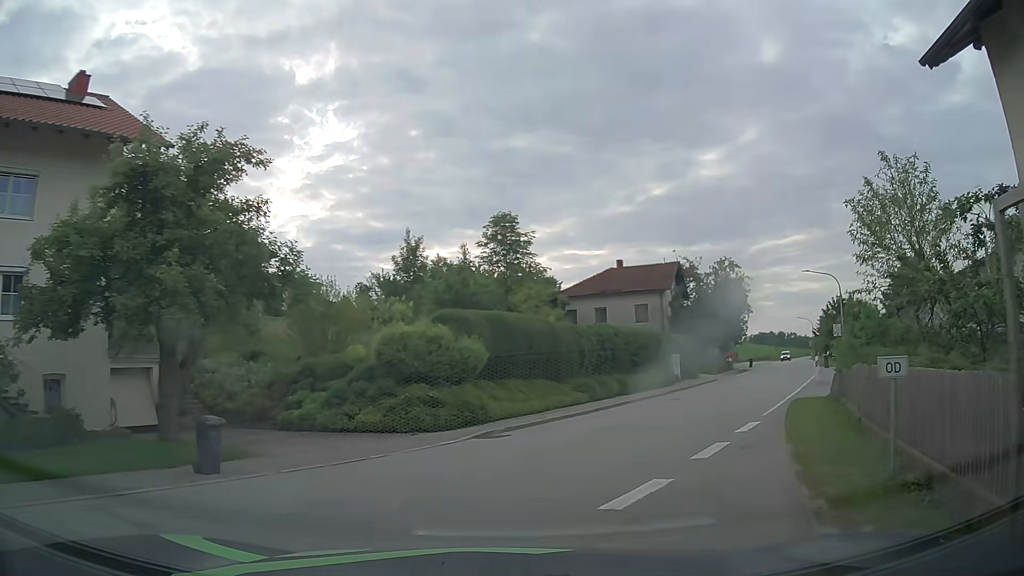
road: tertiary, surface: asphalt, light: Day
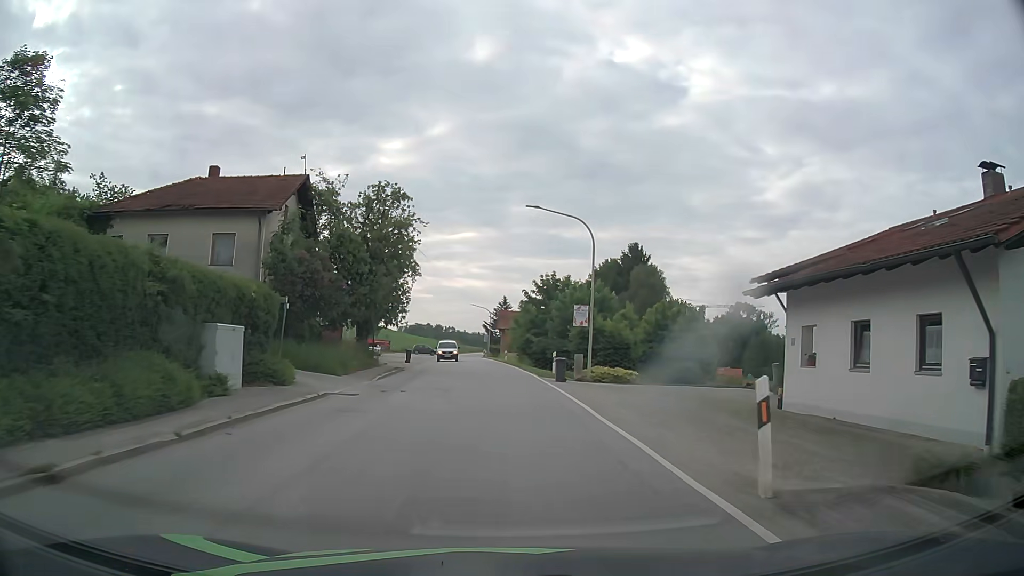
(+7.4, +22.7) m; +30°
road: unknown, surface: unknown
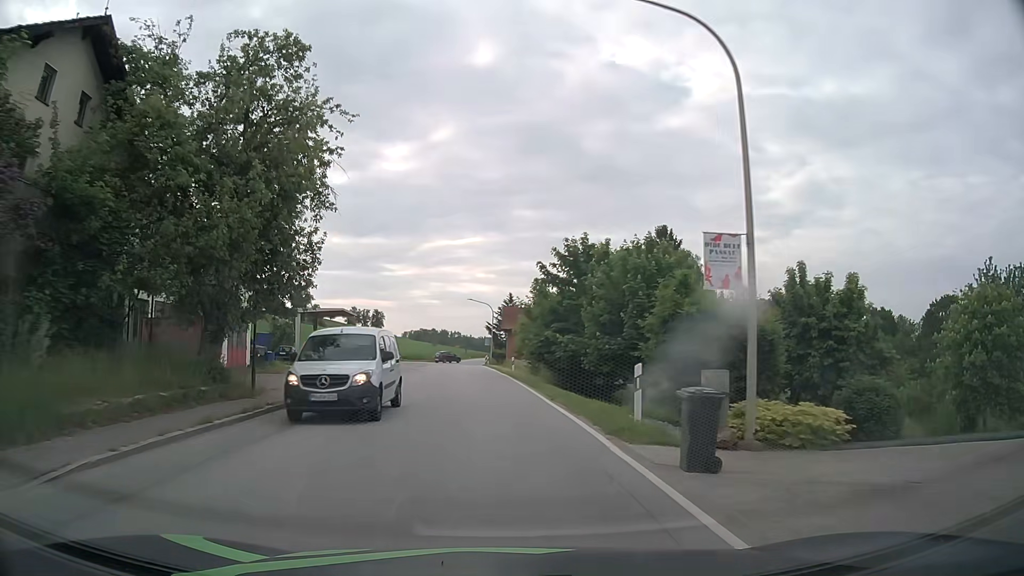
(0.0, +19.3) m; -1°
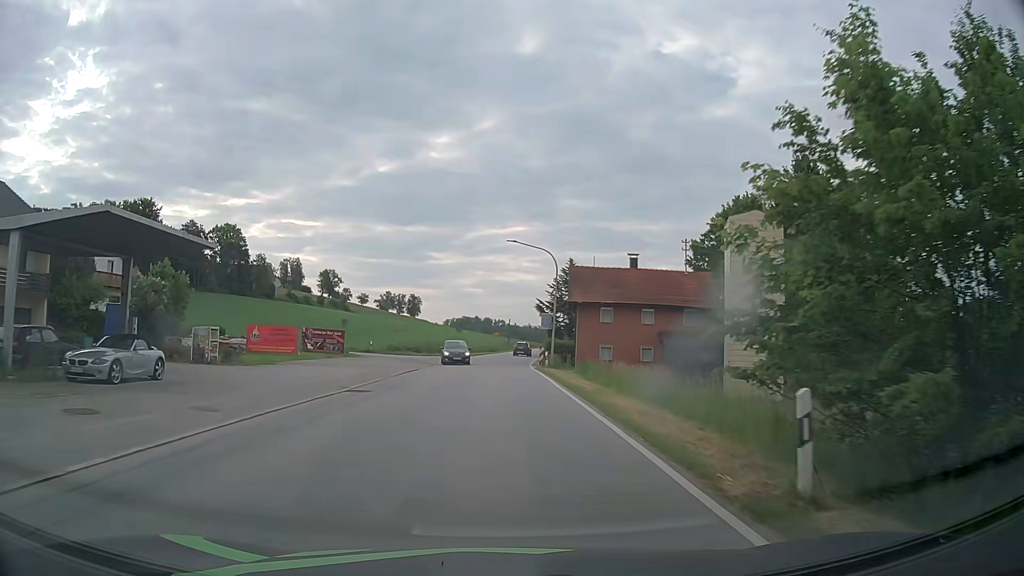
(-1.6, +36.0) m; -4°
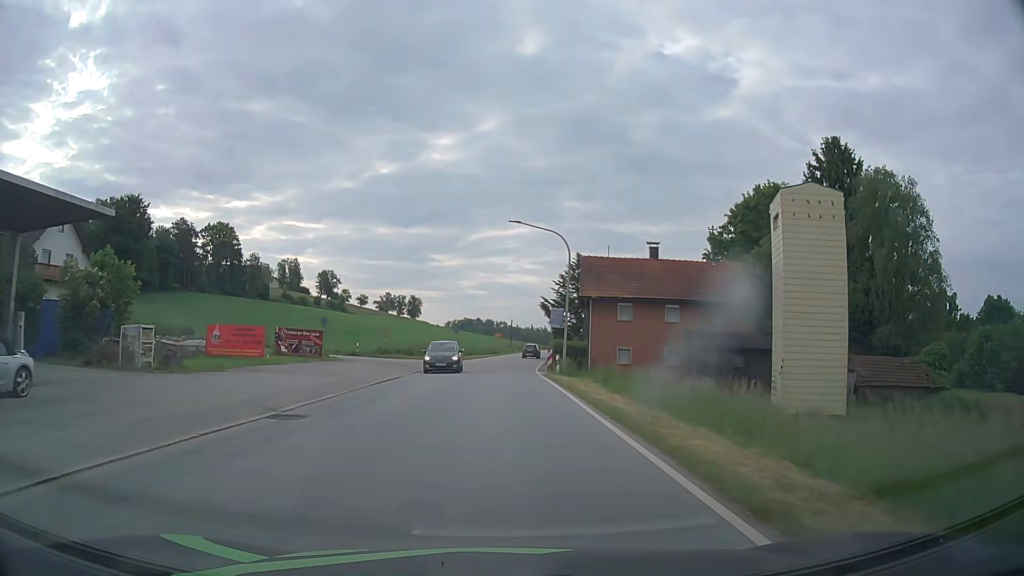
(0.0, +6.6) m; -1°
